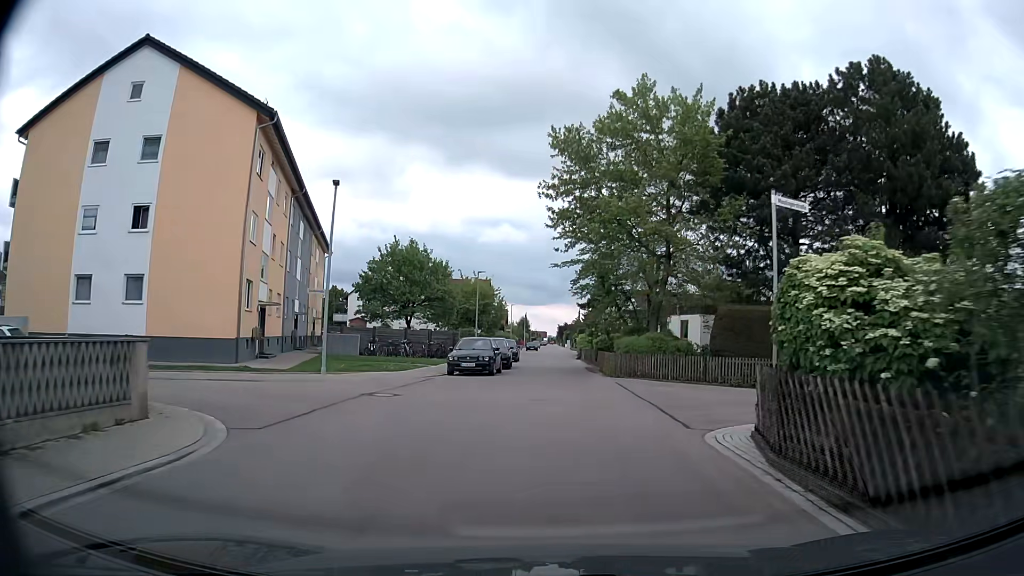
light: Day
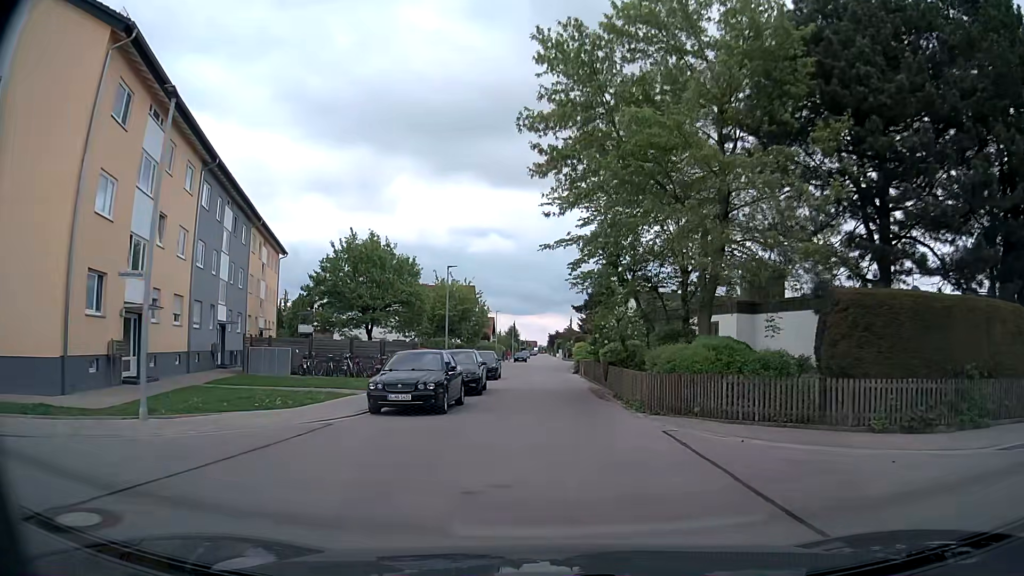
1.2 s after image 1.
(0.0, +10.3) m; +1°
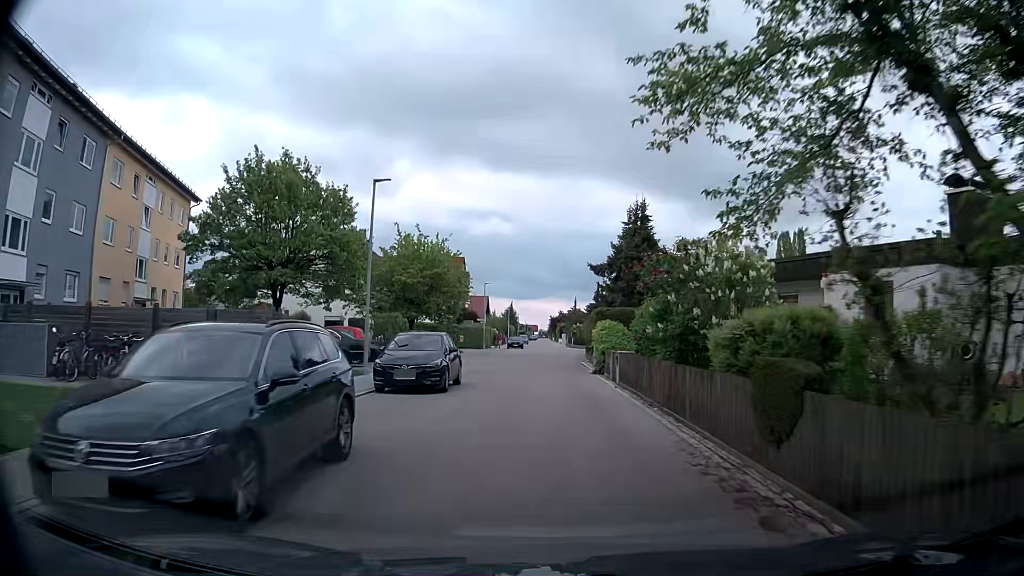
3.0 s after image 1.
(-0.2, +17.8) m; 0°
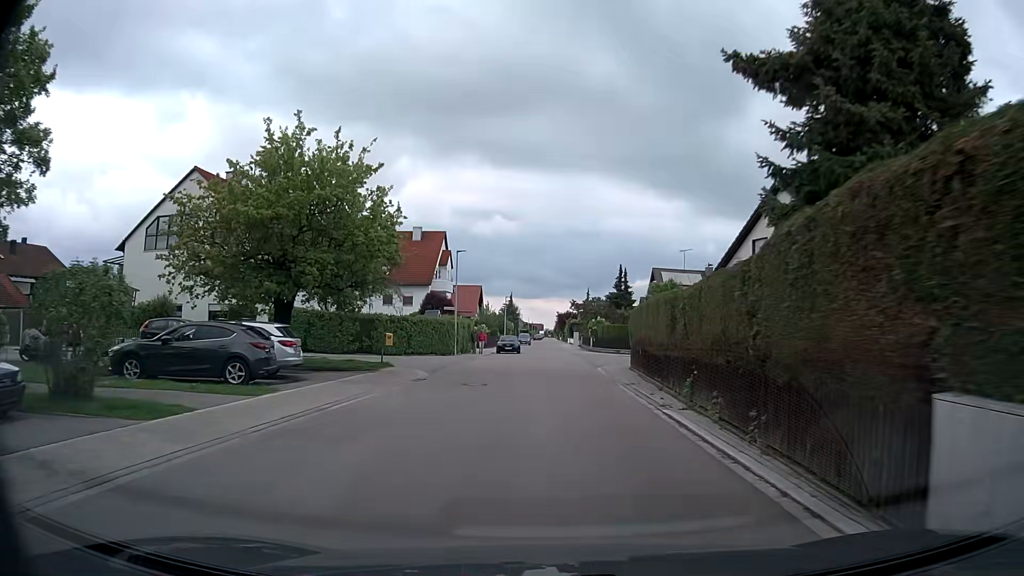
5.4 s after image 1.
(-0.1, +24.0) m; -1°
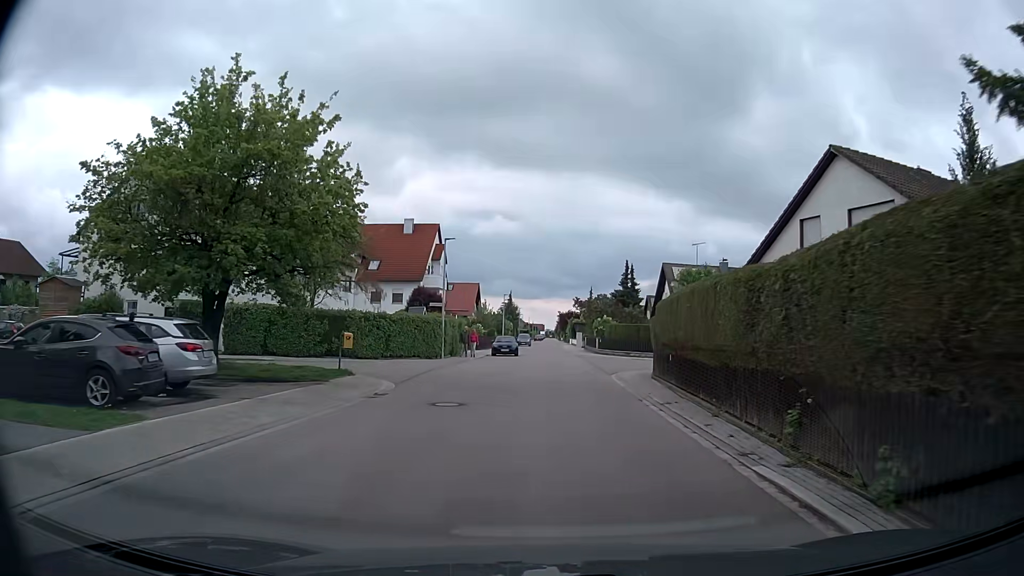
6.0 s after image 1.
(0.0, +5.3) m; 0°
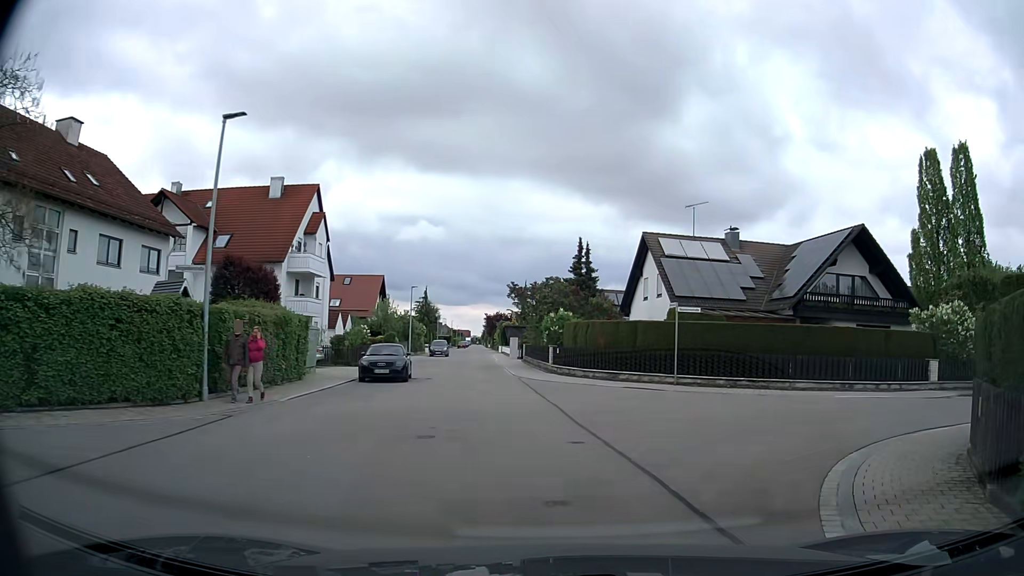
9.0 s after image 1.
(+0.2, +21.0) m; +6°
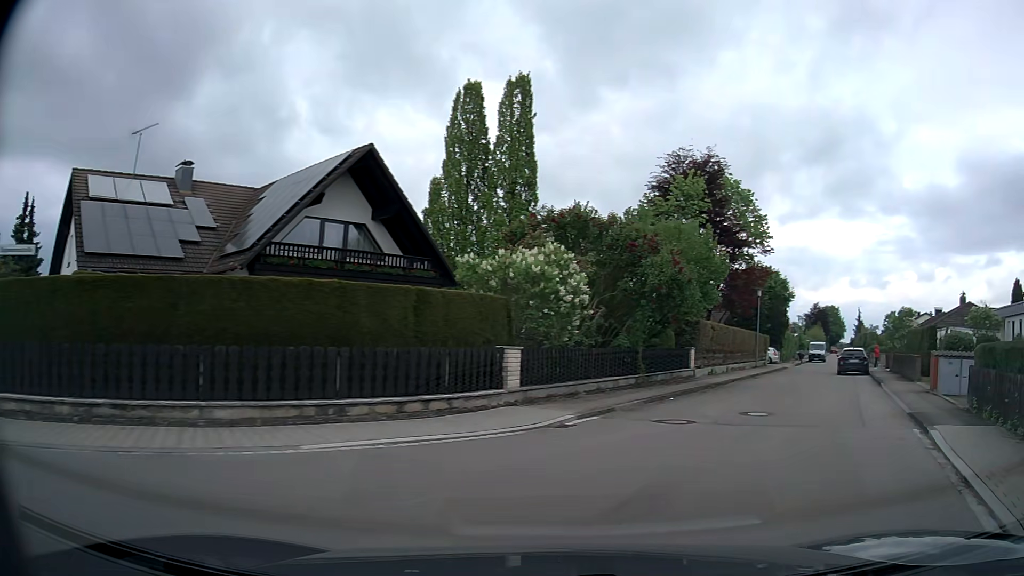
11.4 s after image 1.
(+4.3, +12.0) m; +44°
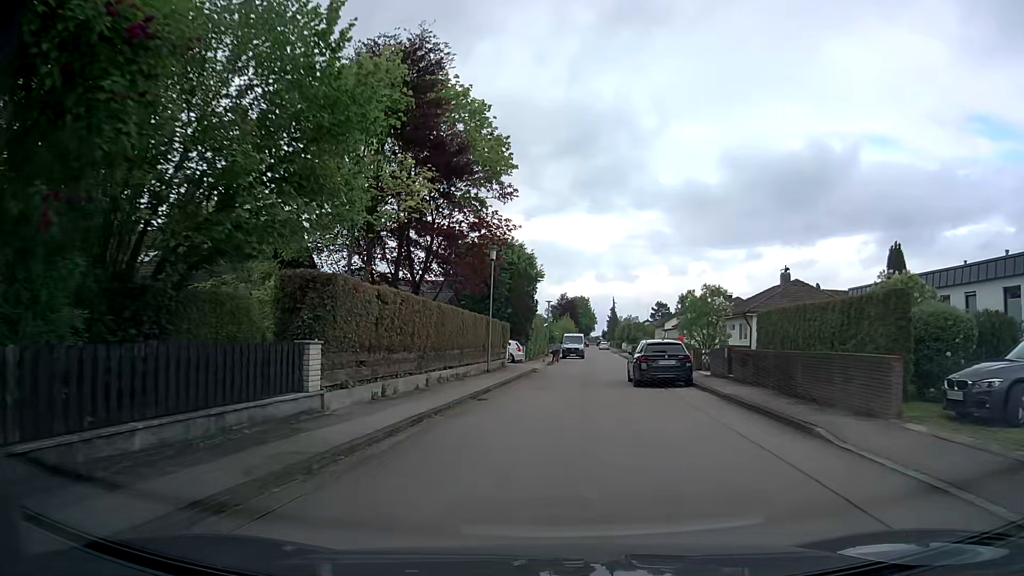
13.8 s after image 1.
(+4.7, +16.0) m; +22°
(0, +10) (0, +20) (+1, +30) (+3, +40) (+4, +50) (+5, +60) (+6, +70) (+7, +80) (+7, +90) (+8, +100) m
